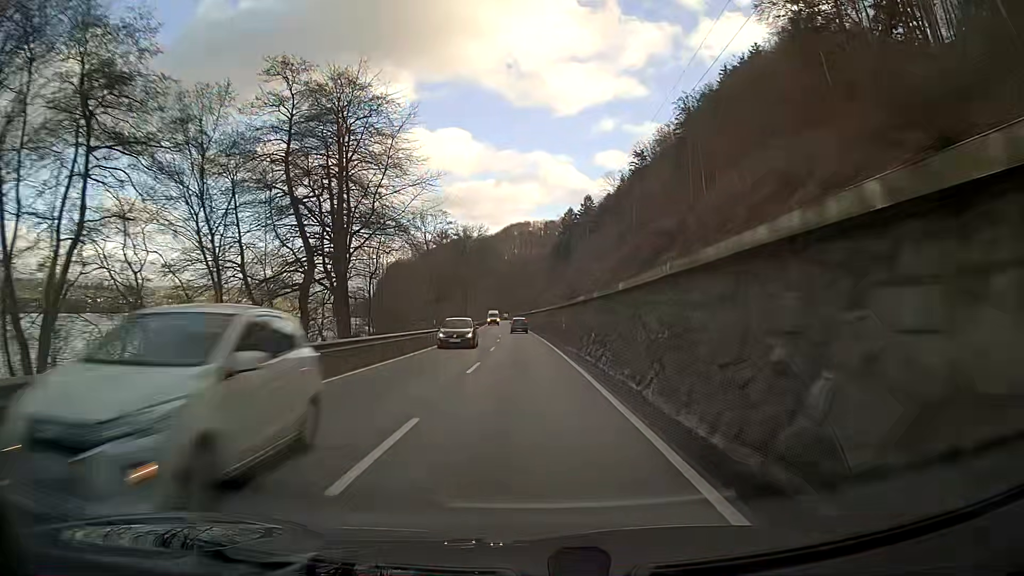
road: primary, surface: asphalt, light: Day
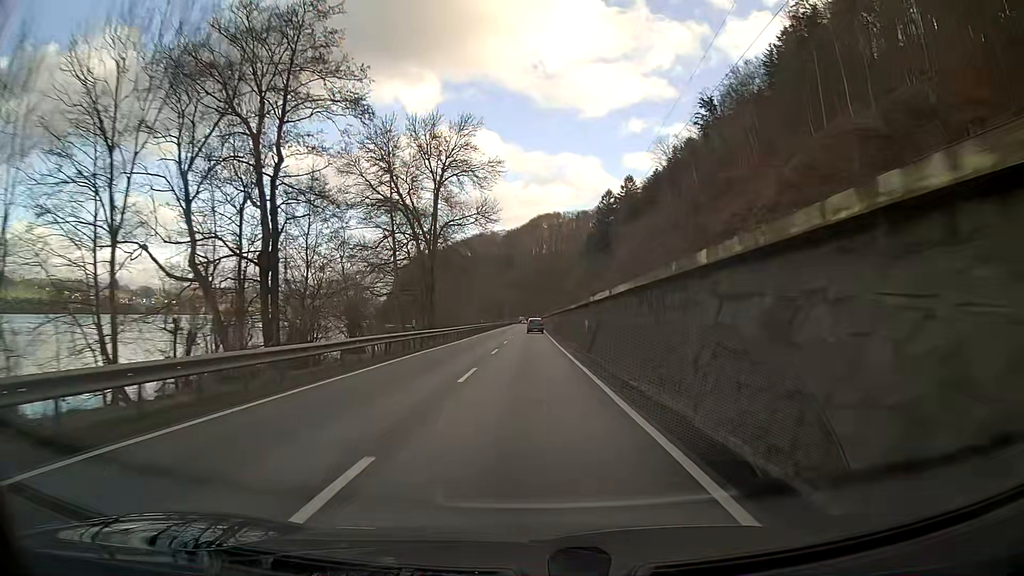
(-1.3, +62.4) m; -2°
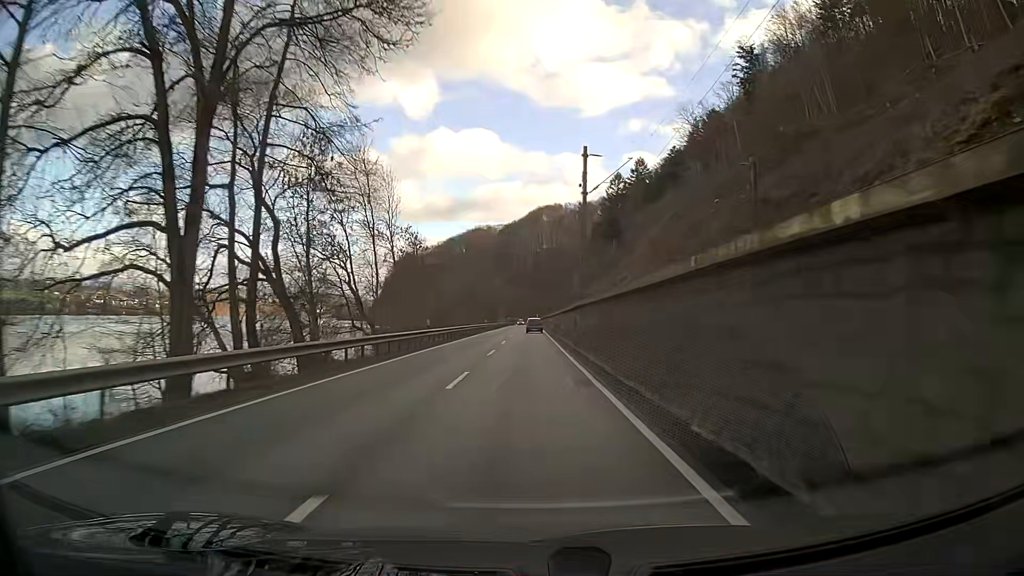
(0.0, +37.4) m; 0°
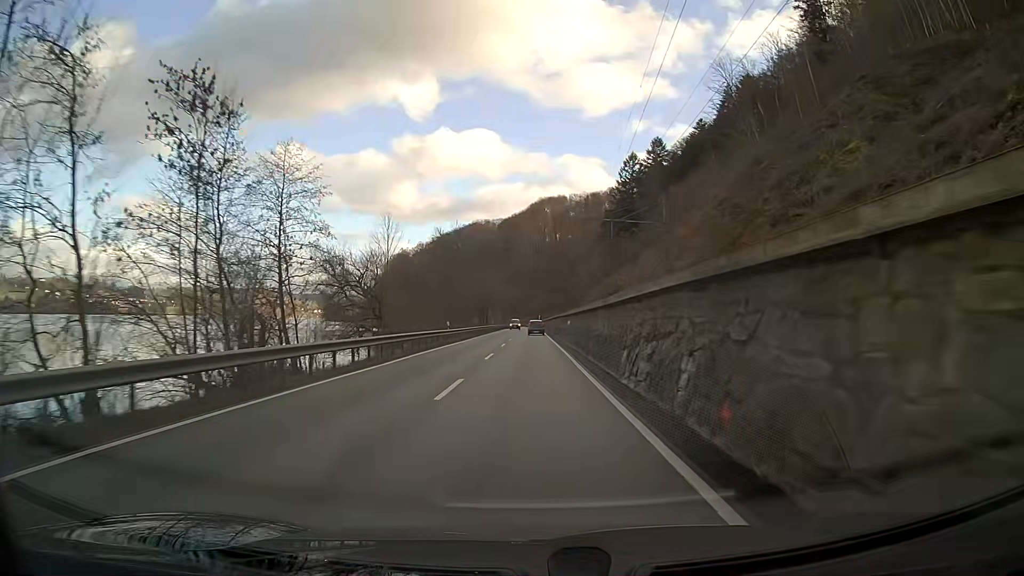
(0.0, +37.5) m; 0°
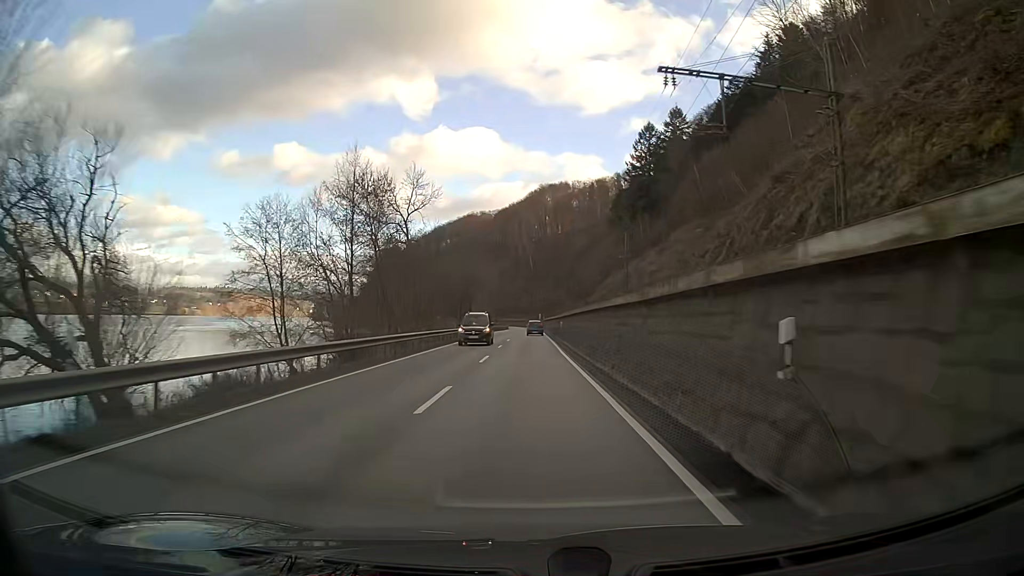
(0.0, +37.5) m; 0°
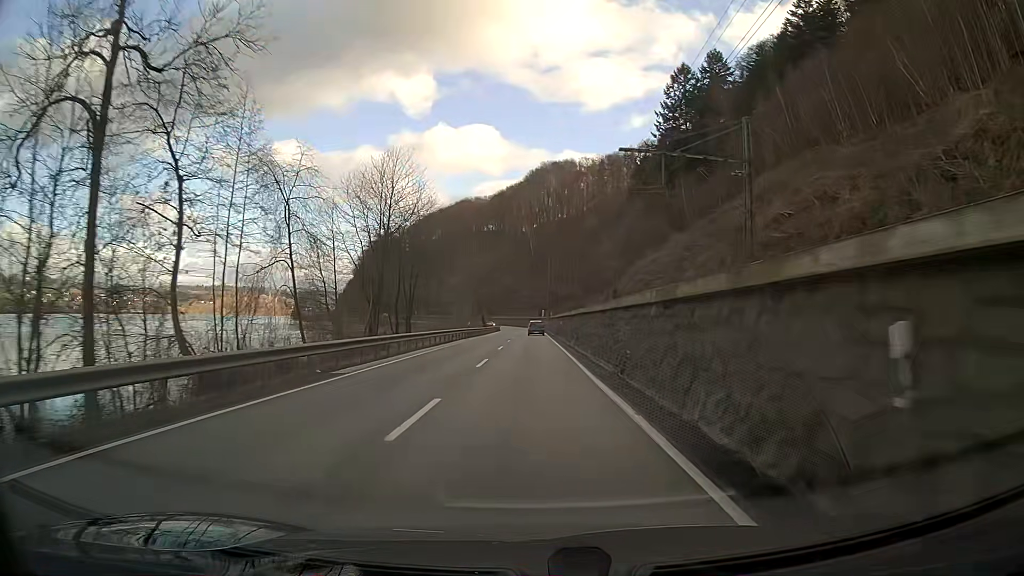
(-0.1, +50.1) m; 0°
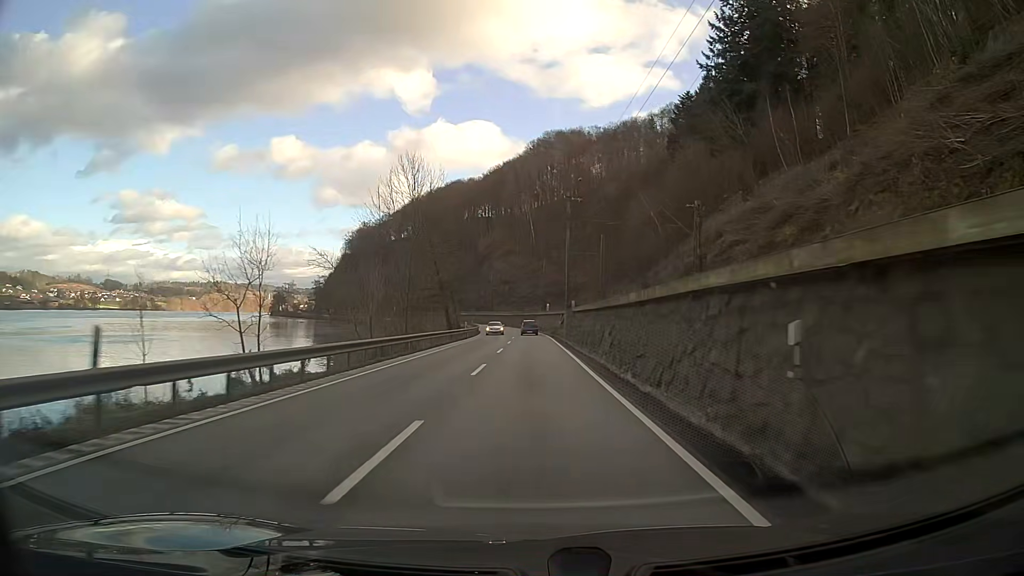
(0.0, +50.3) m; 0°
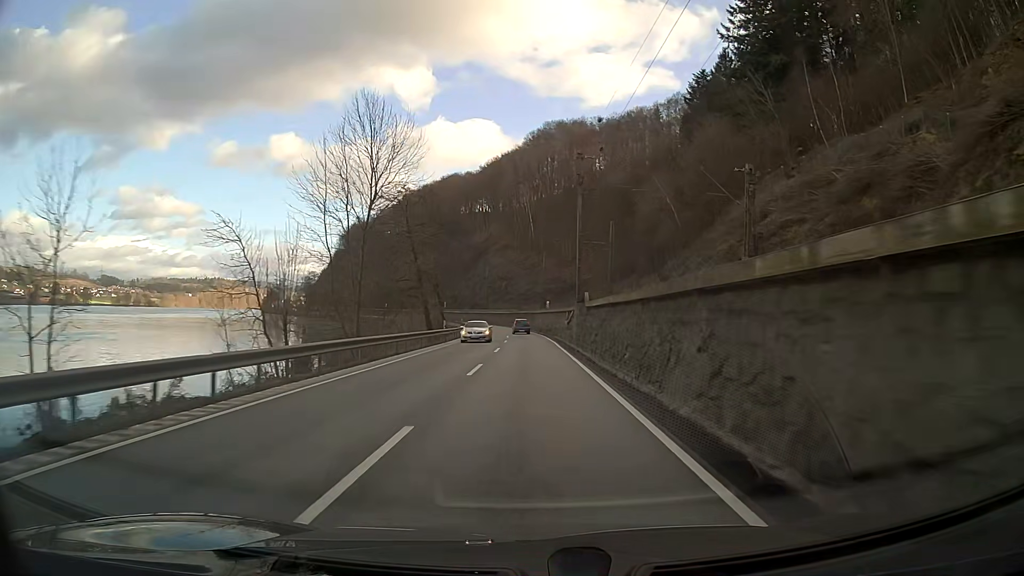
(0.0, +12.6) m; 0°
